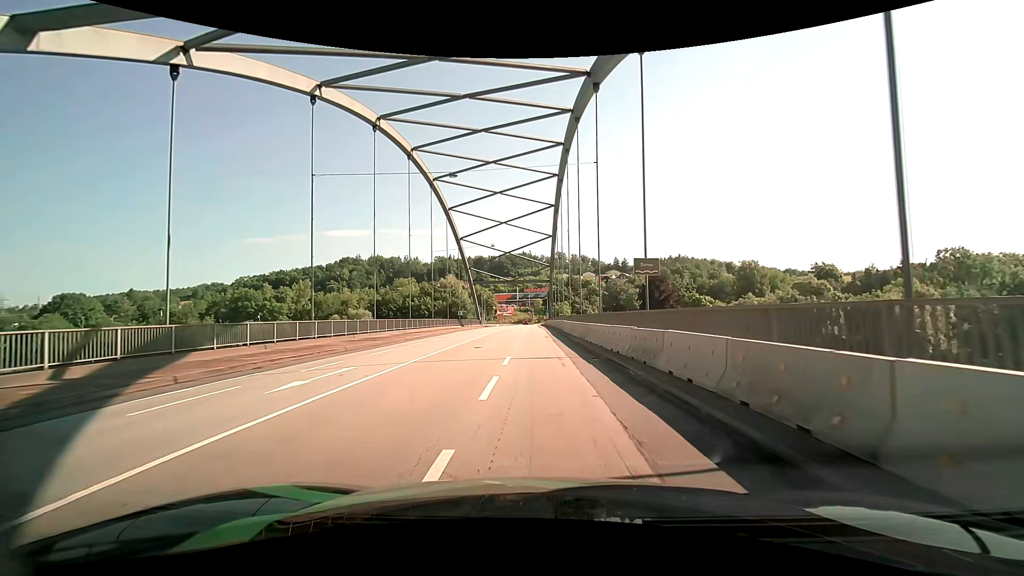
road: primary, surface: asphalt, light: Day
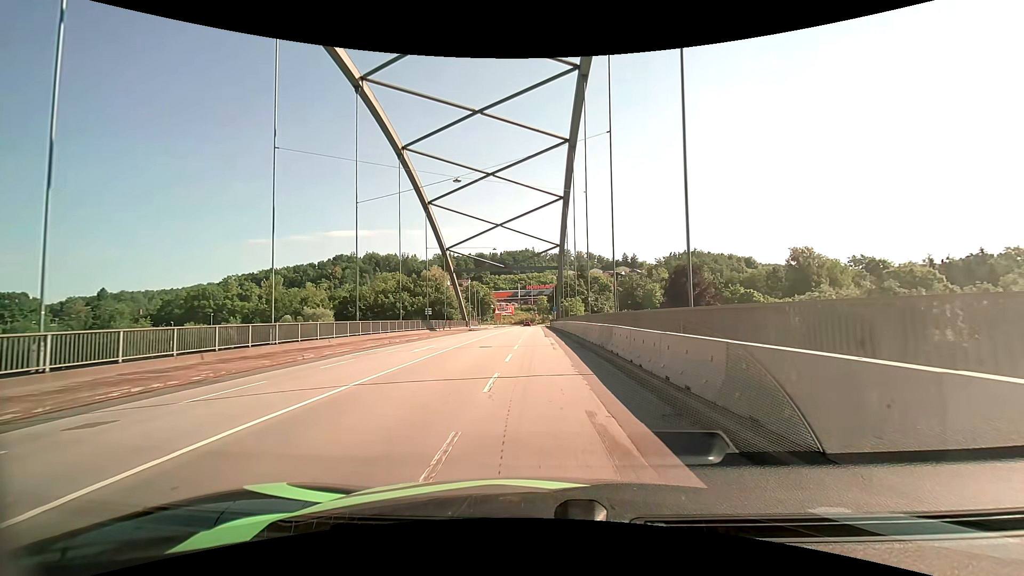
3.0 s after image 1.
(-0.3, +29.2) m; -1°
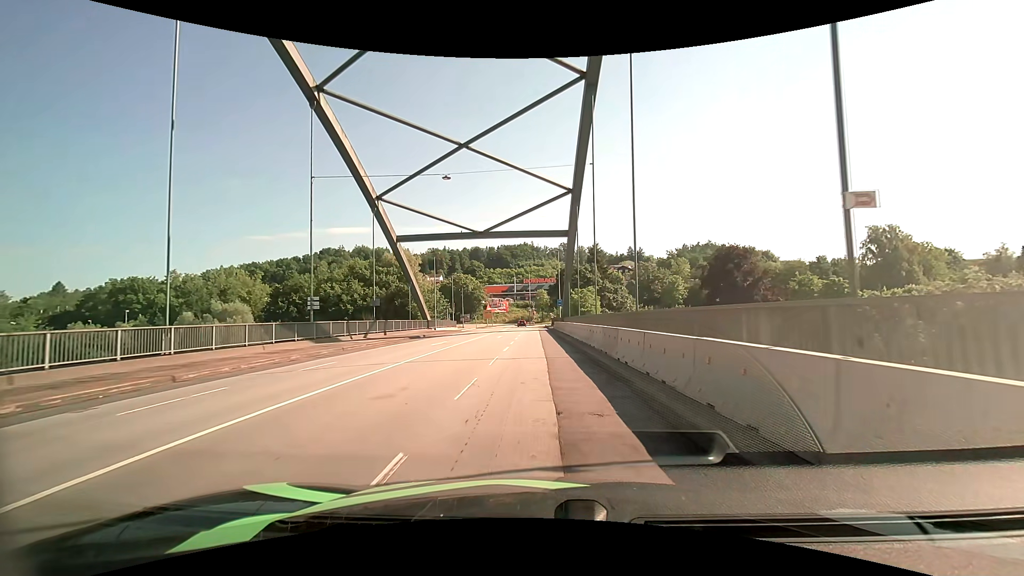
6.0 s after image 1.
(+0.2, +31.1) m; 0°
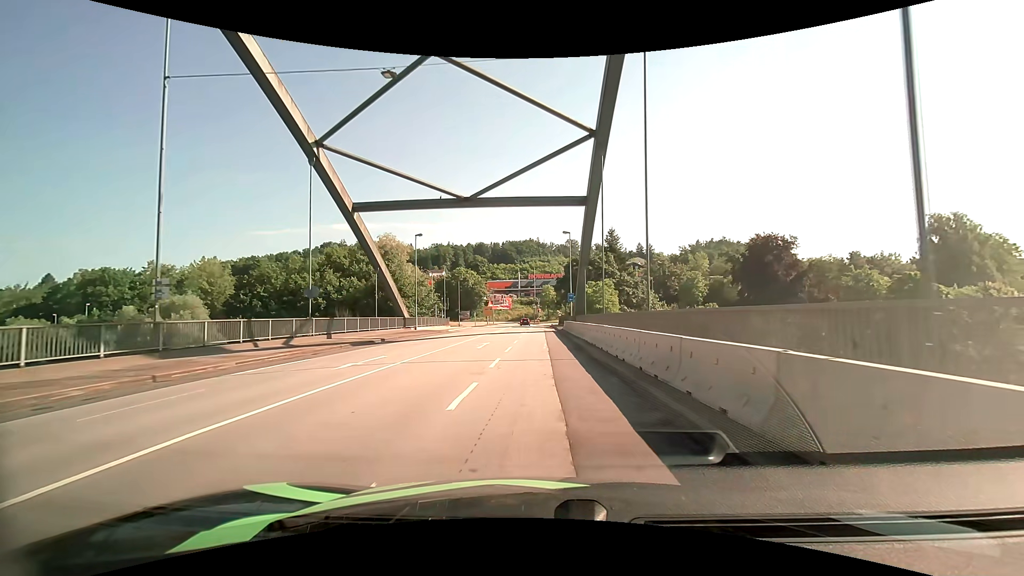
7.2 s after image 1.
(0.0, +13.1) m; 0°
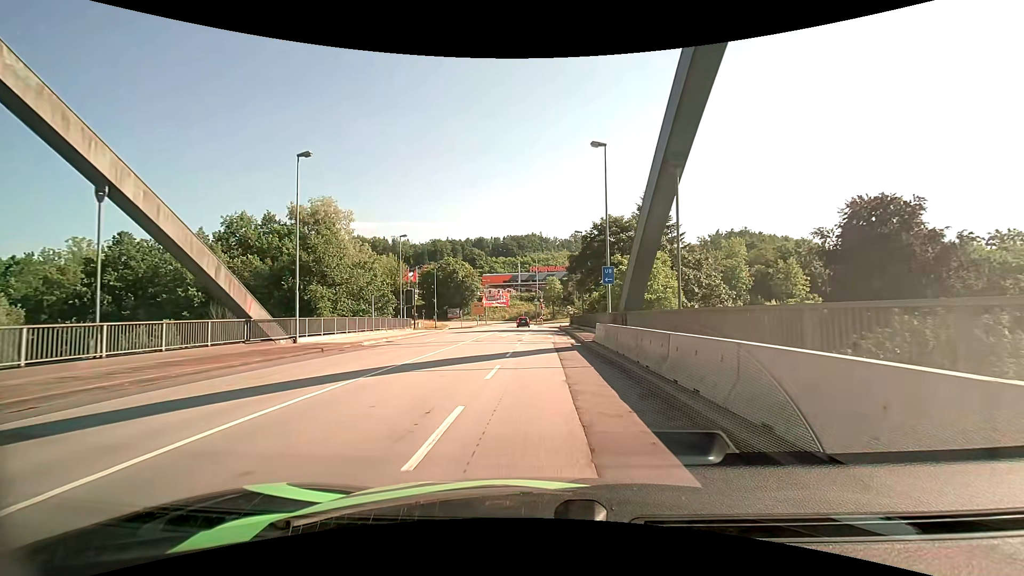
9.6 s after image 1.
(-0.1, +26.8) m; 0°
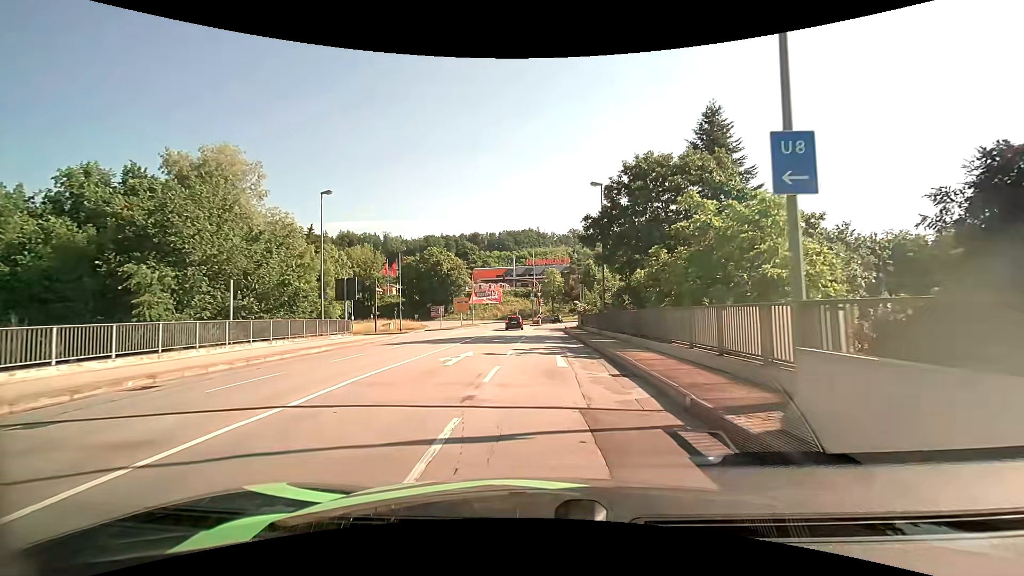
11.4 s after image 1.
(0.0, +18.7) m; 0°
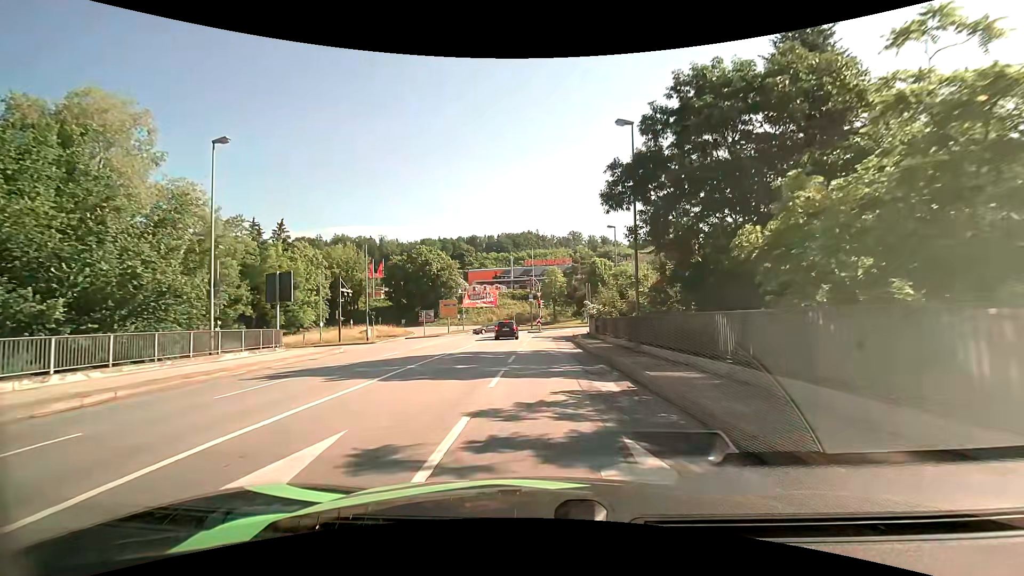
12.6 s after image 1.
(0.0, +11.6) m; 0°
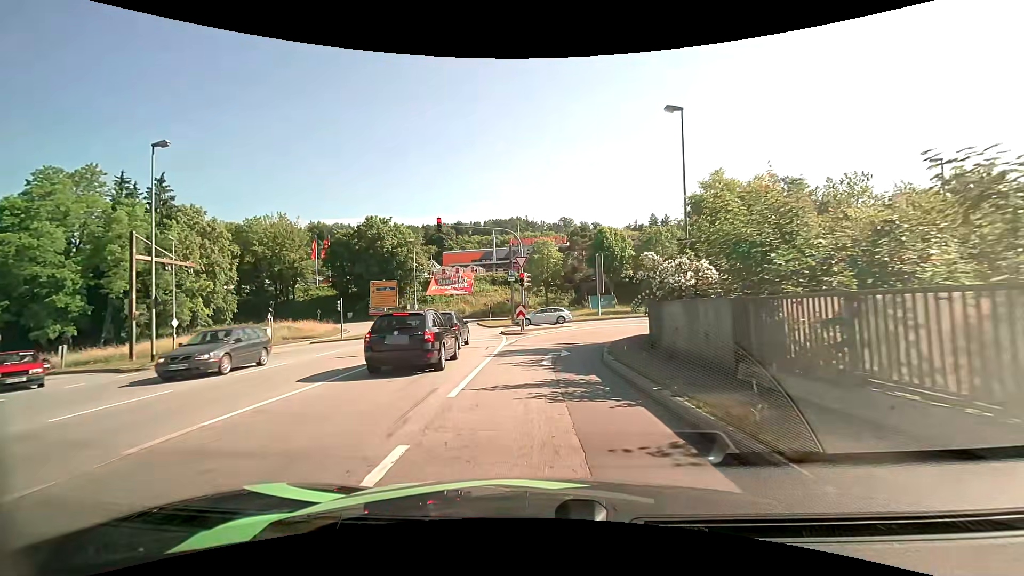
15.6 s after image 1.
(+0.3, +25.6) m; +1°
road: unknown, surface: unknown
(0, +10) (+1, +20) (+6, +29) (+14, +34) (+24, +37) (+33, +40) (+43, +42) (+53, +44) (+62, +47) (+72, +49) m
